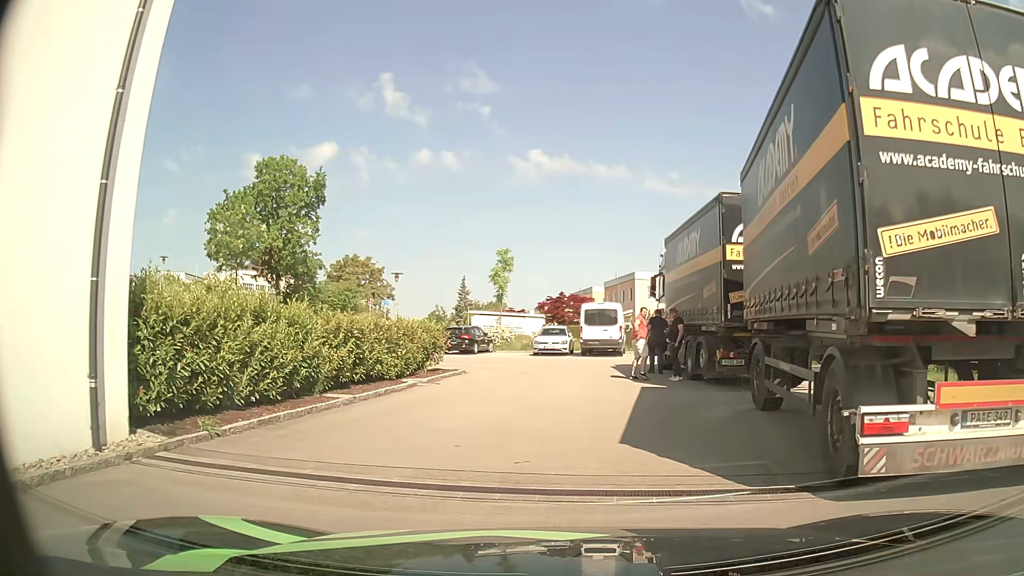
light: Day
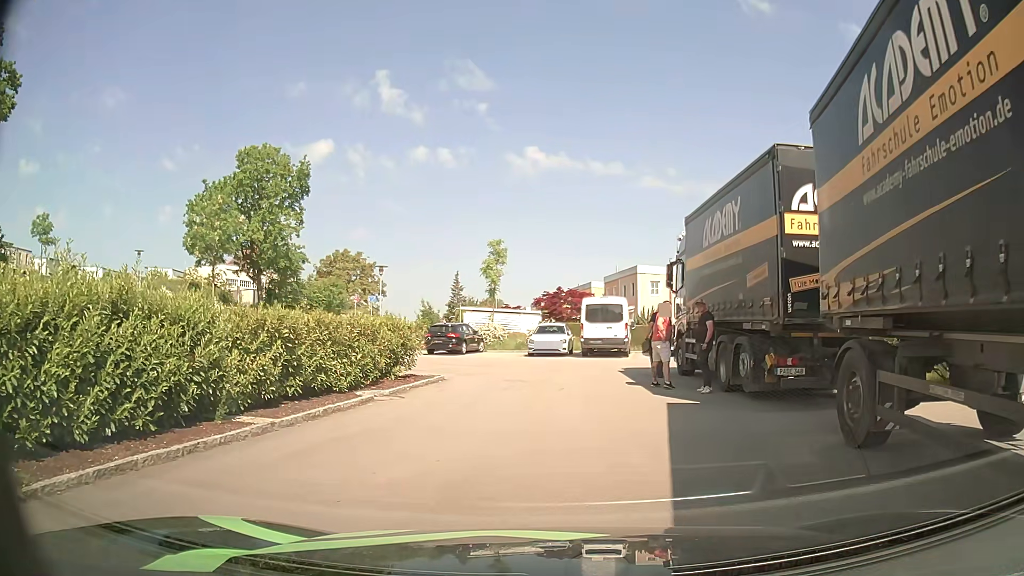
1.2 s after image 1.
(0.0, +3.6) m; +3°
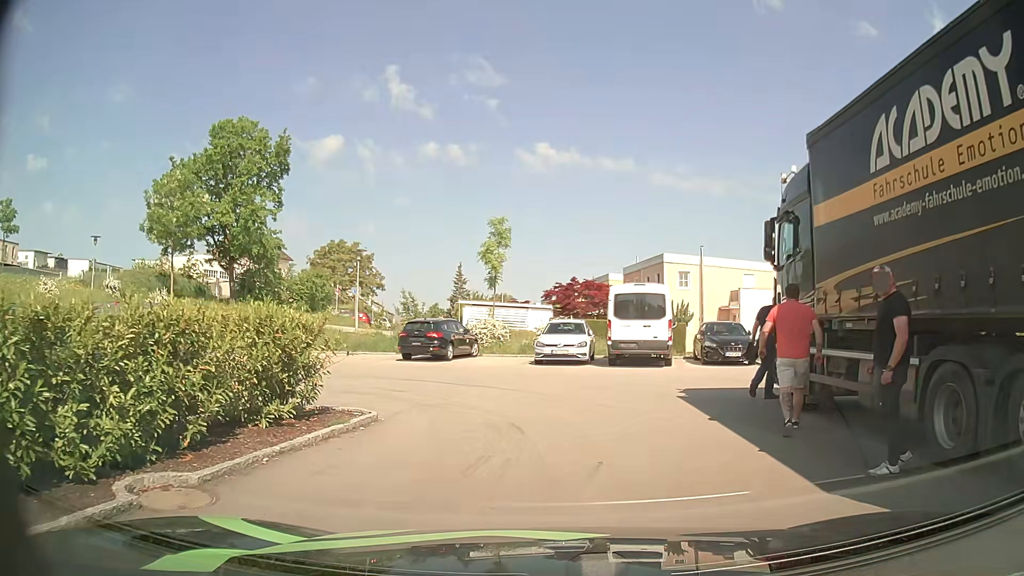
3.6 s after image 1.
(-0.4, +7.8) m; -3°
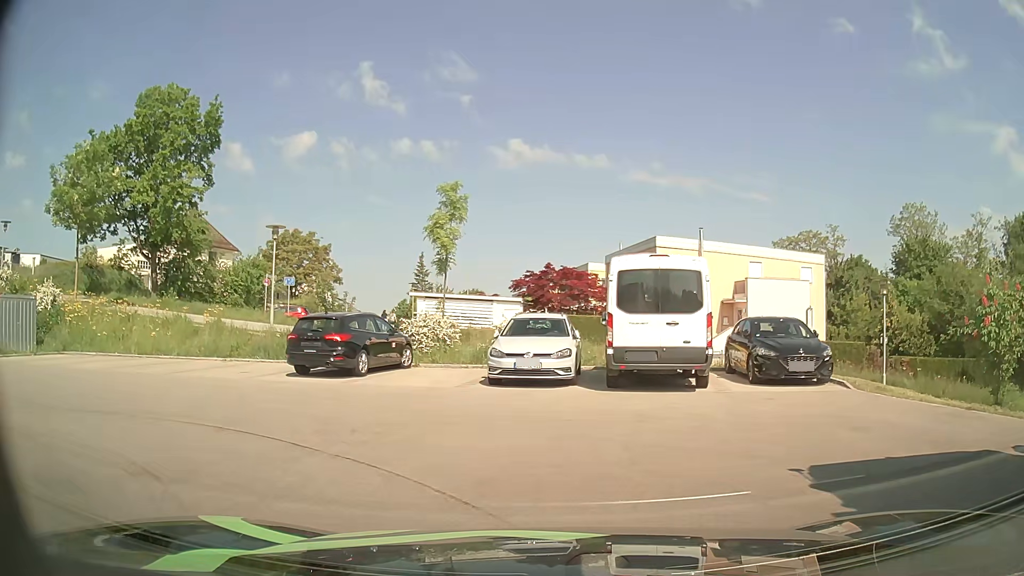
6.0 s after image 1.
(-0.1, +8.1) m; +1°
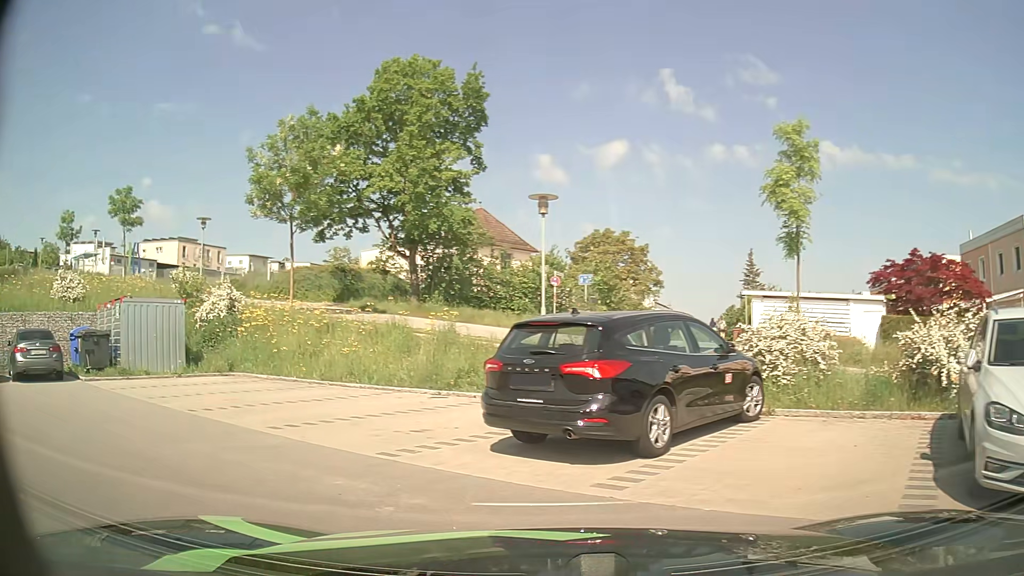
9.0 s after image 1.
(-1.2, +8.9) m; -28°
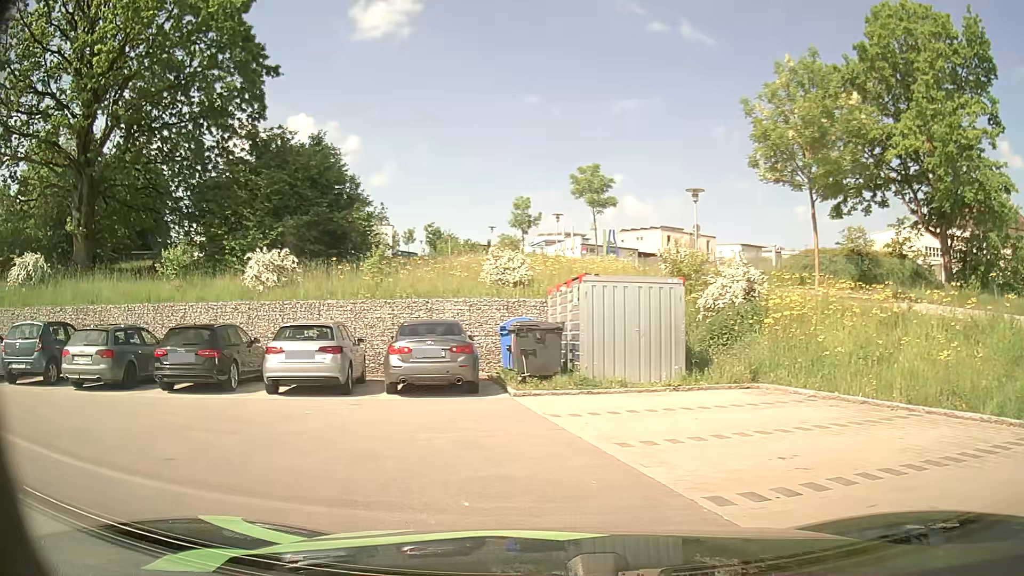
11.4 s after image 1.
(-2.4, +6.0) m; -42°
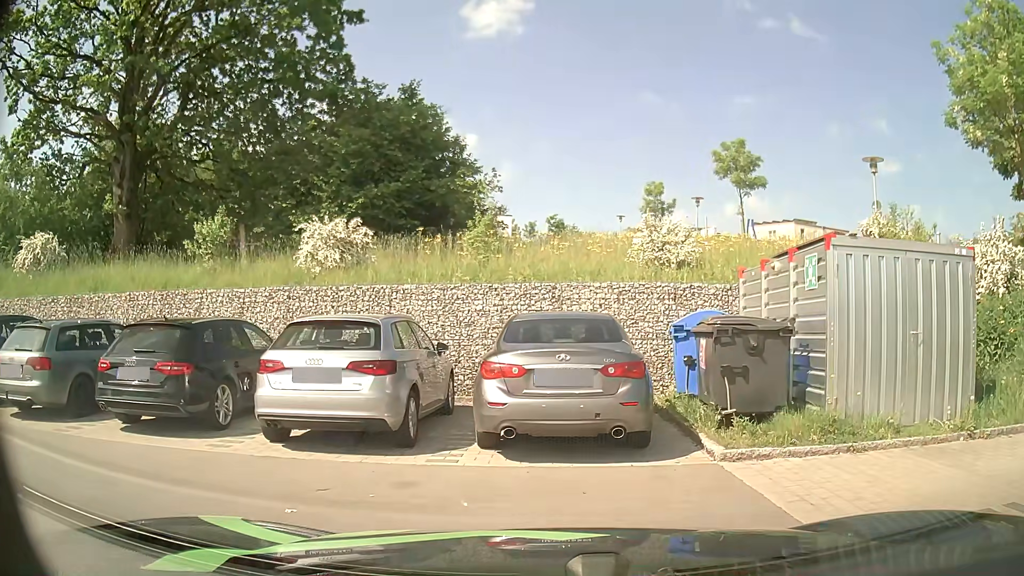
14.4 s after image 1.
(-0.7, +5.8) m; -9°
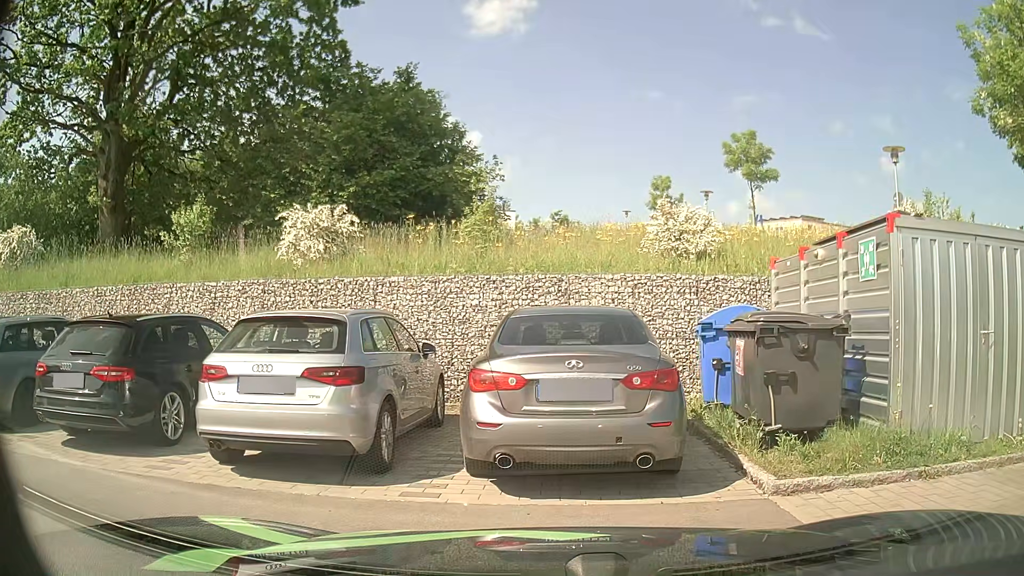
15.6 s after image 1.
(0.0, +1.4) m; 0°
